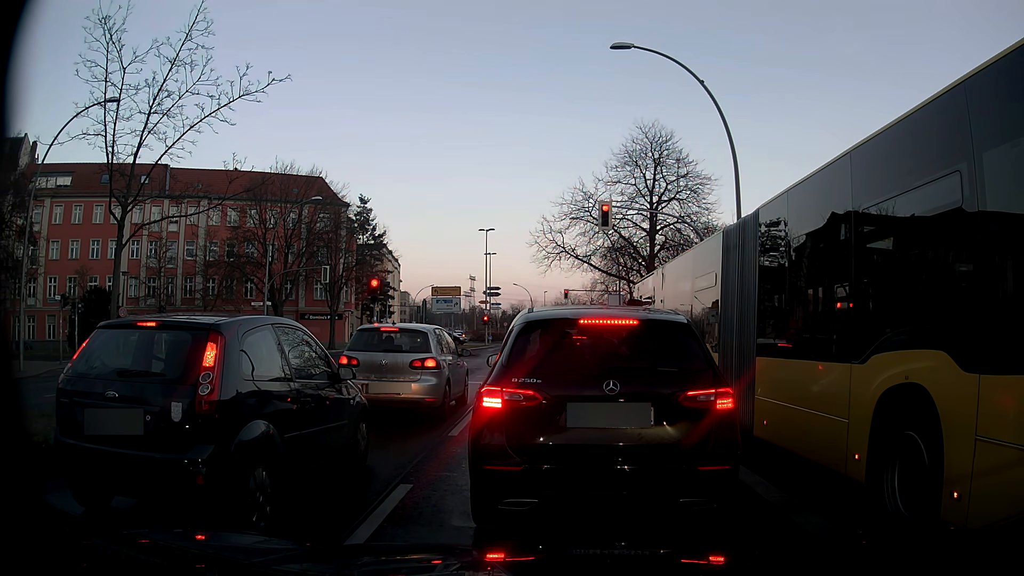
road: secondary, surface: asphalt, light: Day
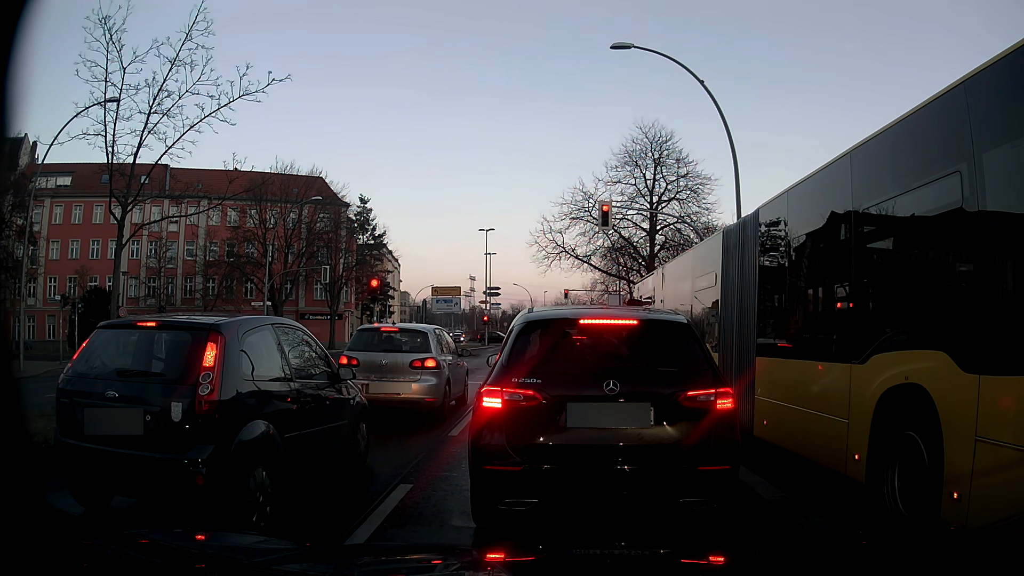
(0.0, 0.0) m; 0°
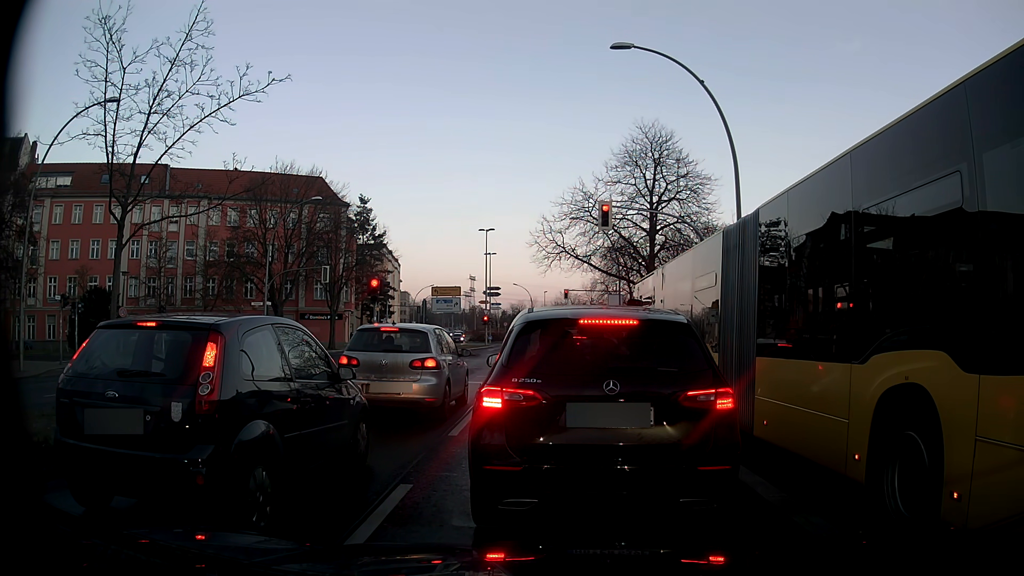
(0.0, 0.0) m; 0°
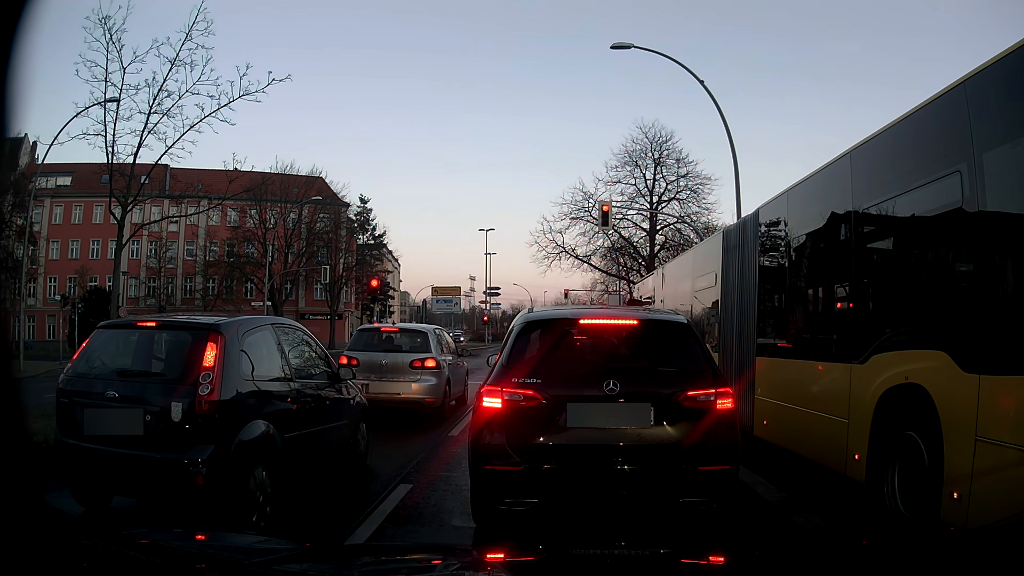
(0.0, 0.0) m; 0°
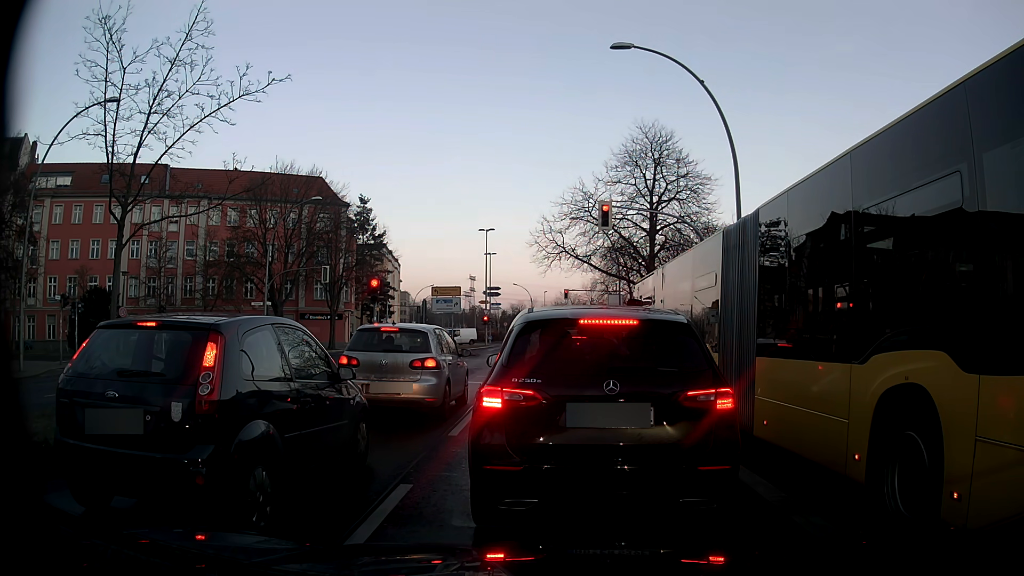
(0.0, 0.0) m; 0°
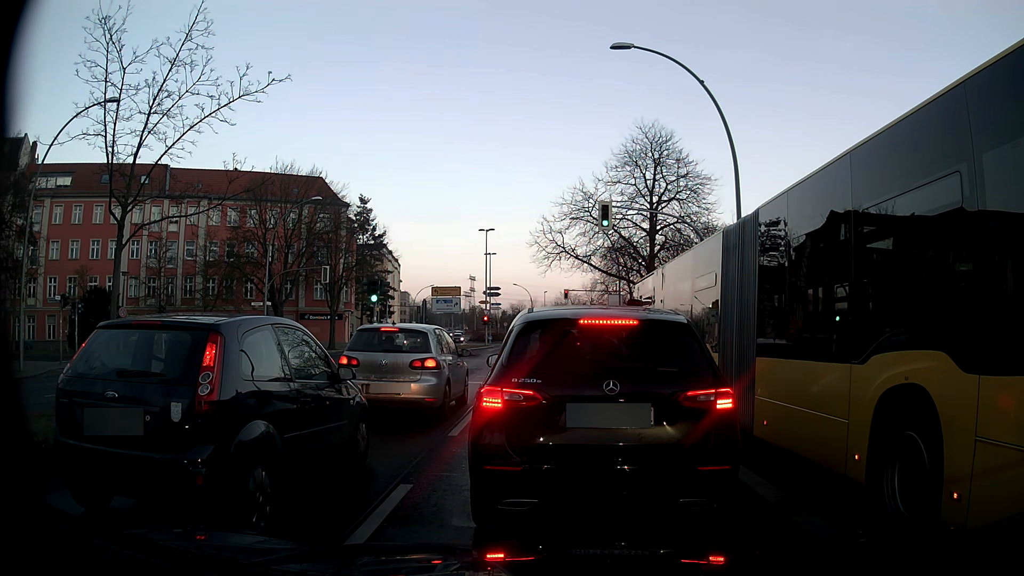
(0.0, 0.0) m; 0°
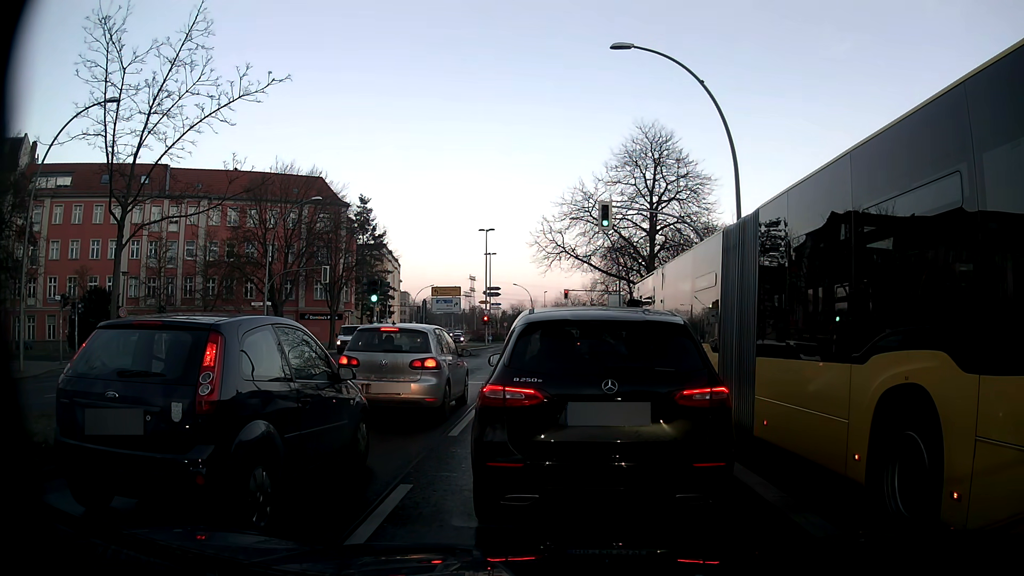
(0.0, 0.0) m; 0°
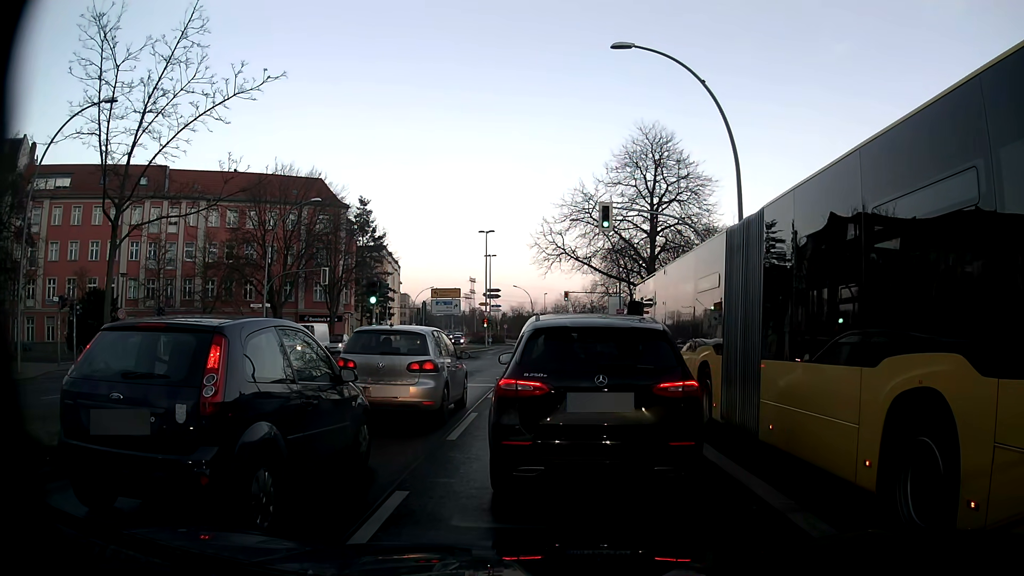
(0.0, +0.1) m; 0°
